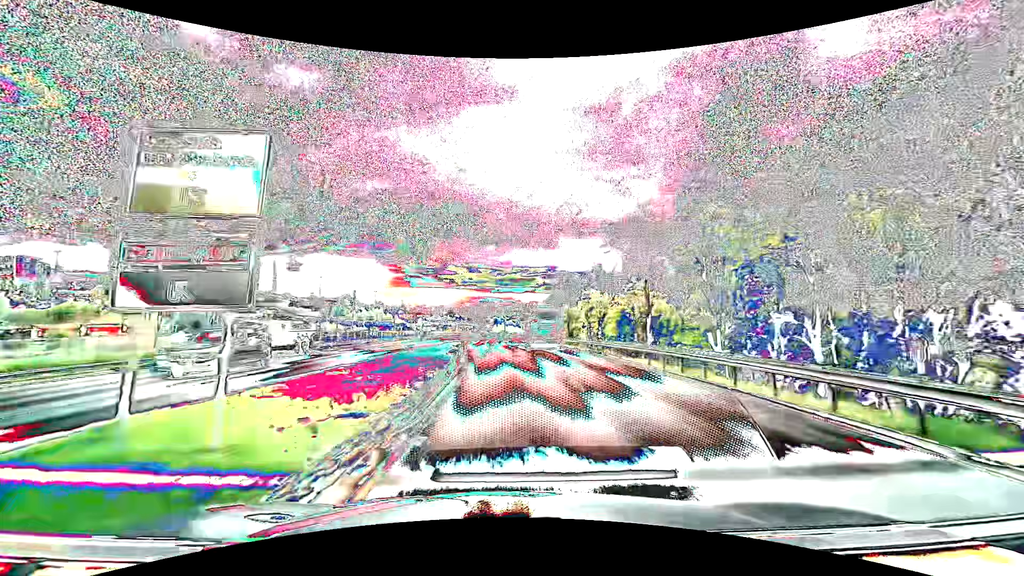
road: primary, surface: asphalt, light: Day
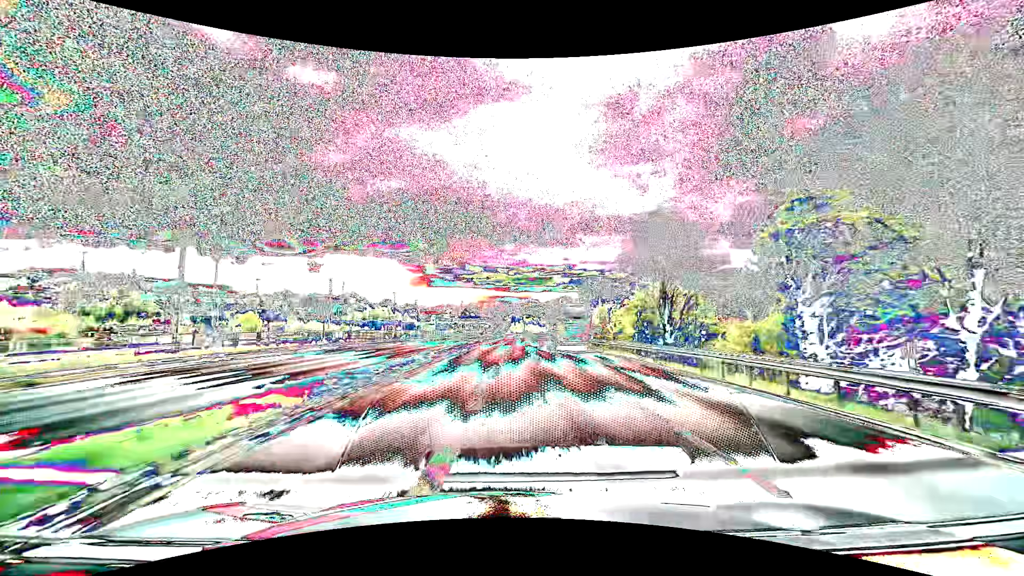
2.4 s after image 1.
(-0.6, +43.1) m; -2°
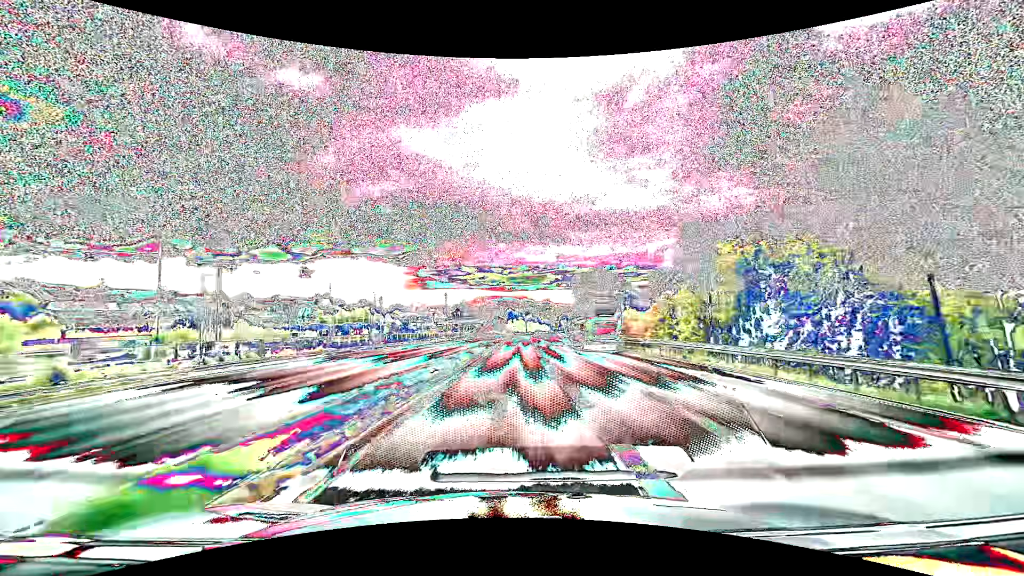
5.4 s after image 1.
(-0.6, +54.0) m; 0°
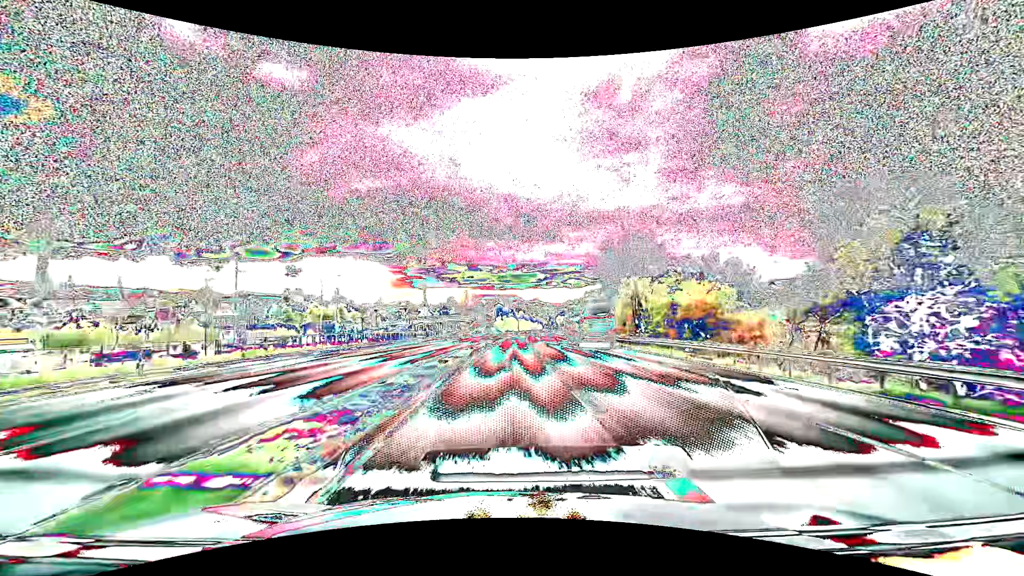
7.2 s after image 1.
(+0.4, +31.0) m; +1°
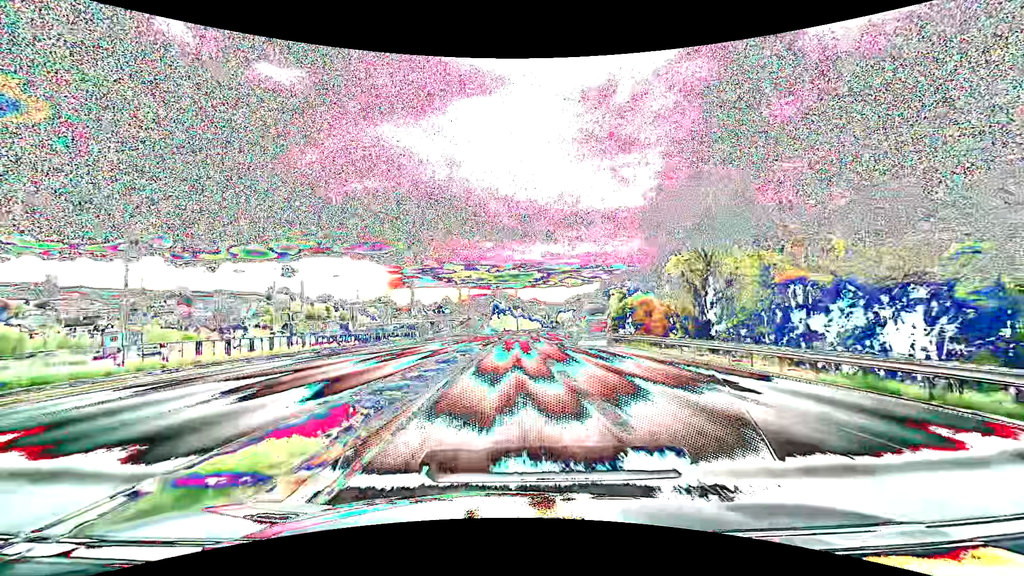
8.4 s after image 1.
(+0.1, +19.3) m; 0°
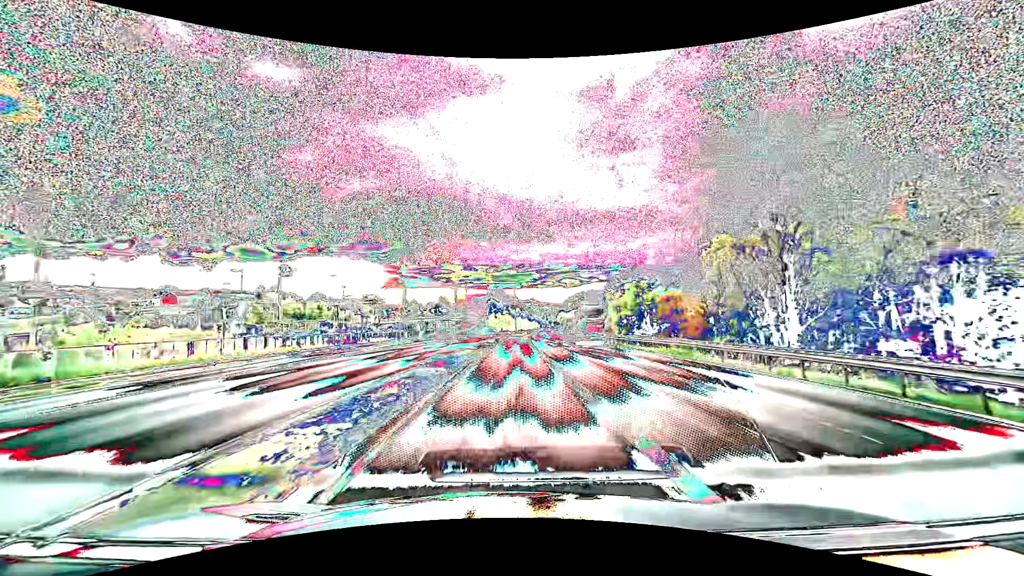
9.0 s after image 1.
(0.0, +9.3) m; 0°
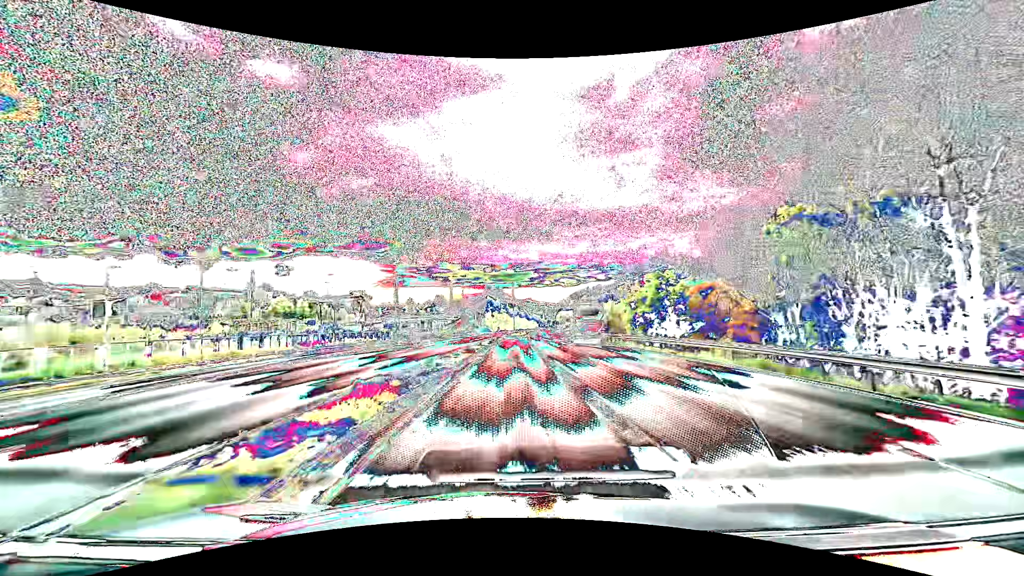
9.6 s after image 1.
(0.0, +9.0) m; 0°
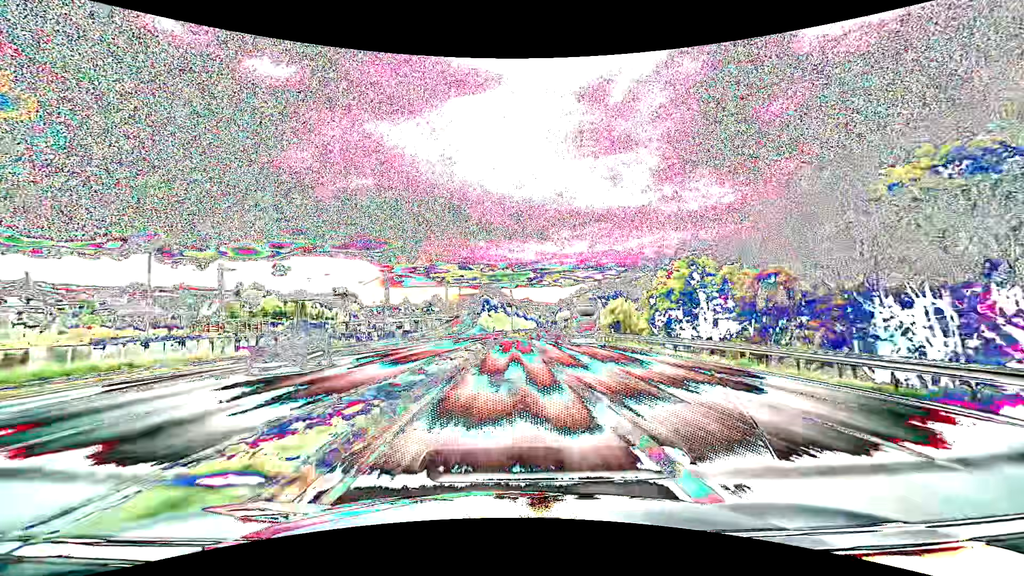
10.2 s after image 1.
(0.0, +8.8) m; 0°
(0, +10) (0, +20) (0, +30) (+1, +40) (+1, +50) (+1, +60) (-1, +70) (-4, +79) (-7, +89) (-10, +98) m
